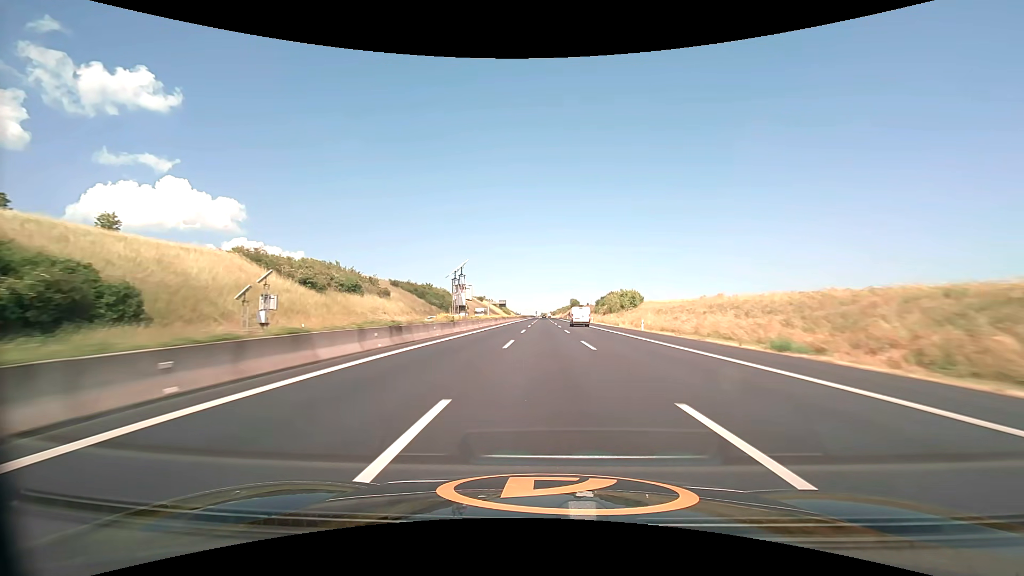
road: motorway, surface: asphalt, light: Day
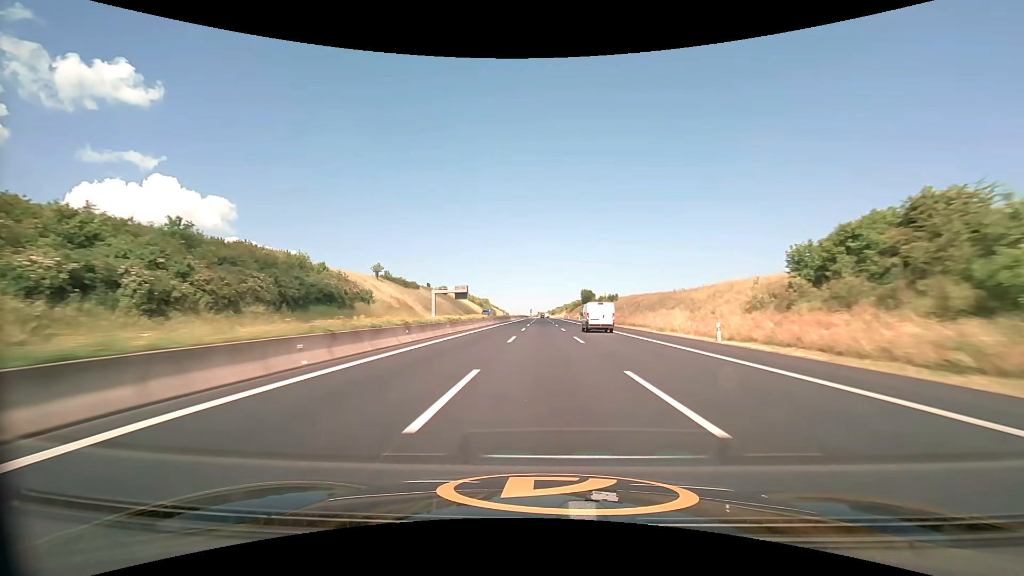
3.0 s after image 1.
(+0.4, +121.5) m; 0°
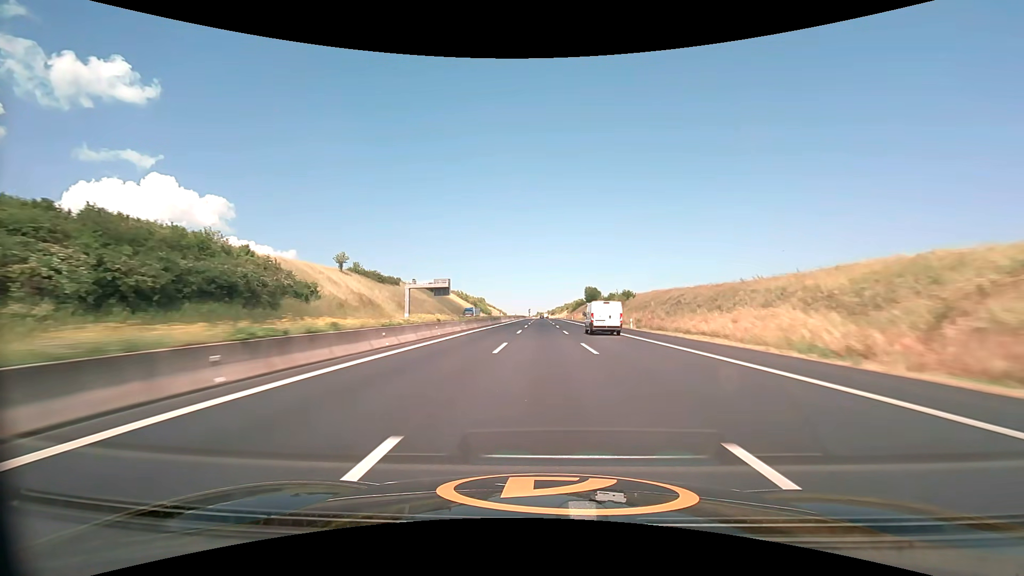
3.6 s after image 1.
(0.0, +24.3) m; 0°
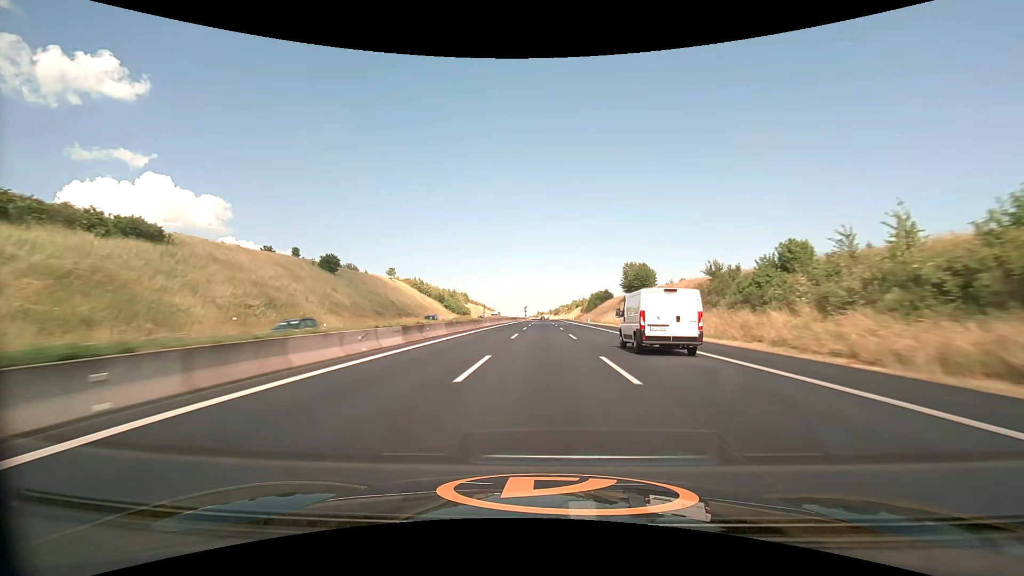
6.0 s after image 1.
(-0.1, +97.2) m; 0°
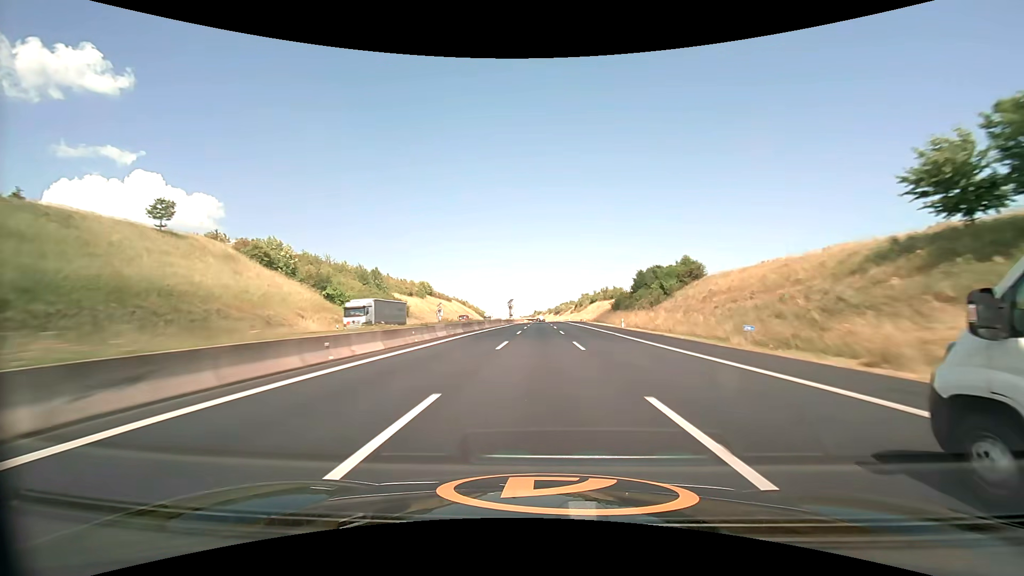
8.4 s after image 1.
(+0.2, +97.2) m; 0°
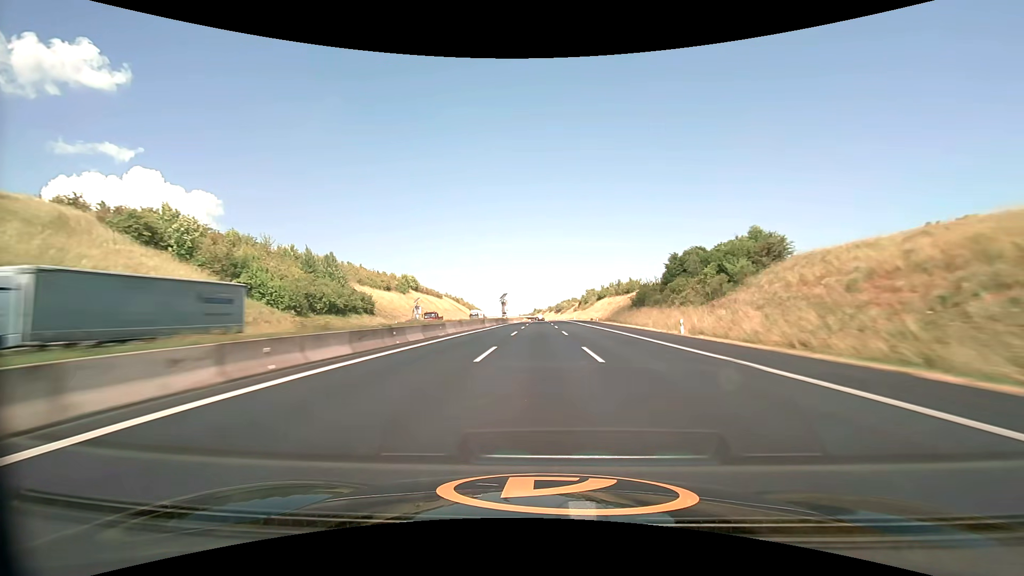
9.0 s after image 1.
(0.0, +24.3) m; 0°
(0, +10) (0, +20) (0, +30) (0, +40) (0, +50) (0, +60) (0, +70) (0, +80) (0, +90) (0, +100) m
